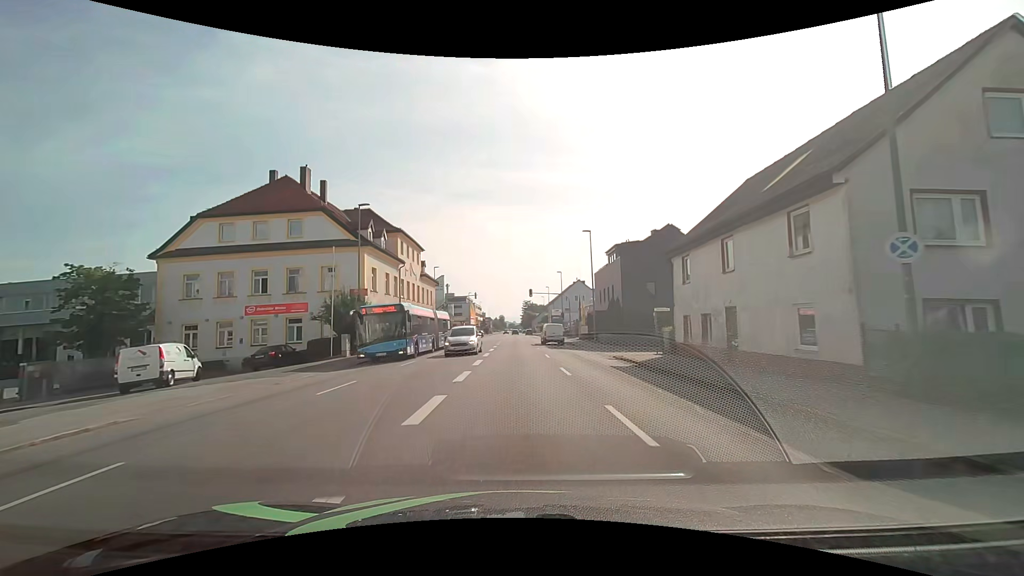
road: tertiary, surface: asphalt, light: Day
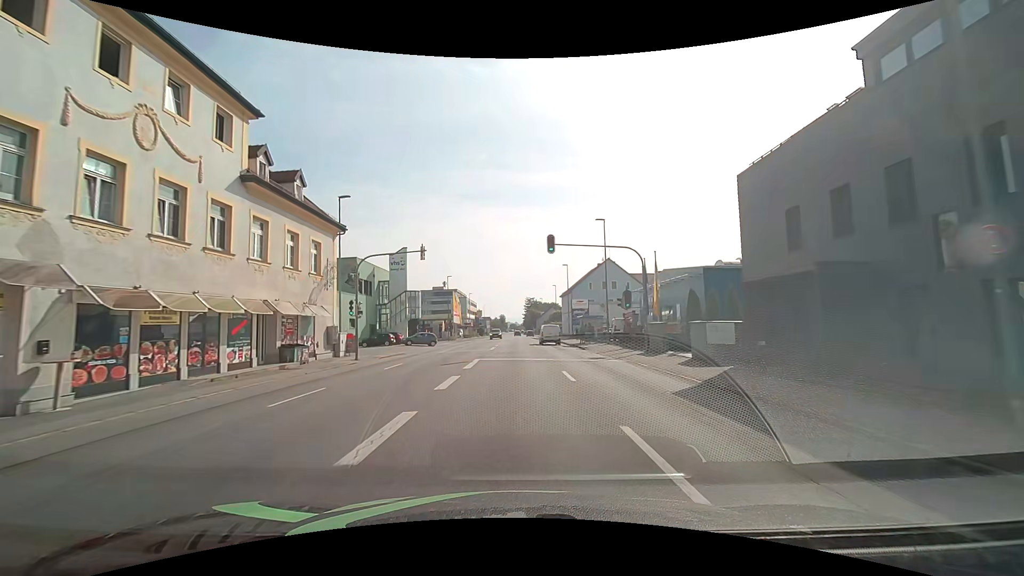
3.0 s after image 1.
(0.0, +38.0) m; 0°
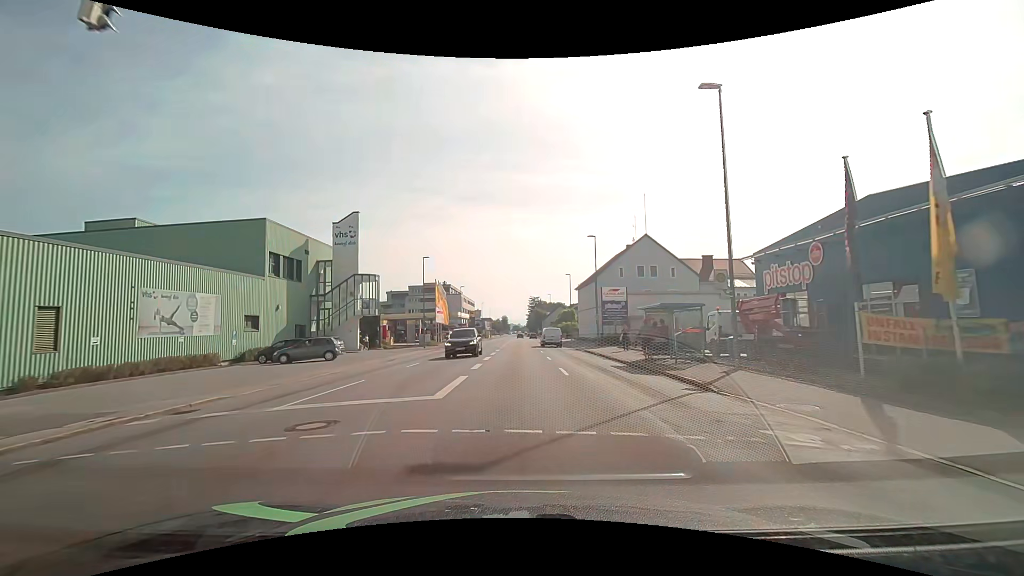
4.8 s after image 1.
(-0.1, +22.8) m; 0°
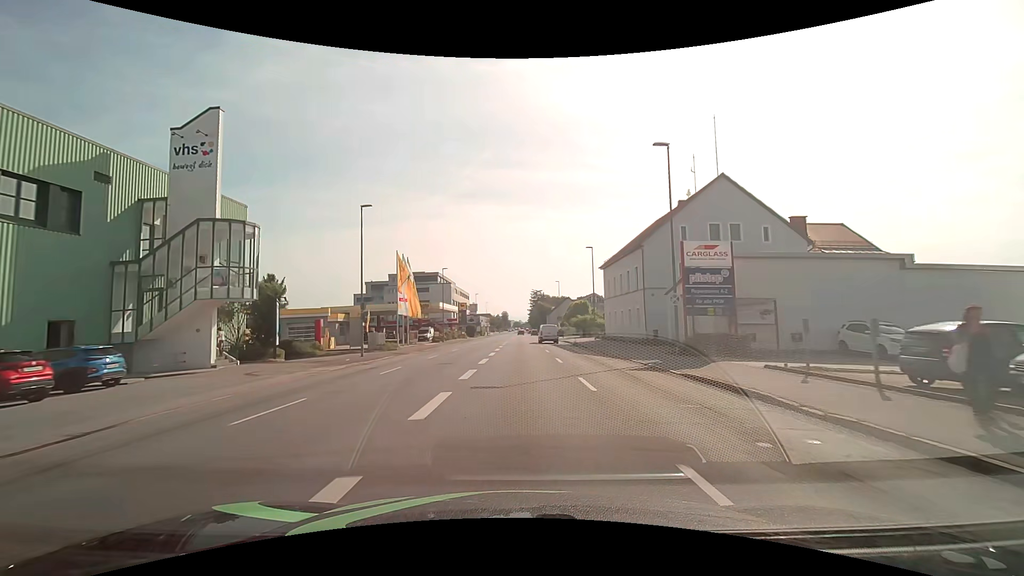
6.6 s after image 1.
(-0.1, +22.8) m; 0°
(0, +10) (0, +20) (0, +30) (0, +40) (0, +50) (0, +60) (0, +70) (0, +80) (+1, +90) (+1, +100) m
